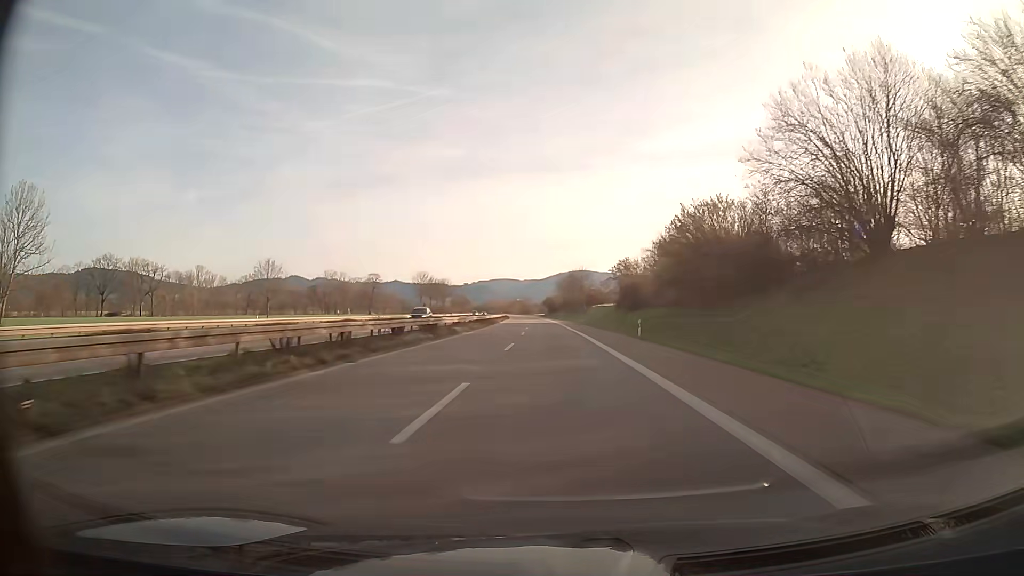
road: trunk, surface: asphalt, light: Day
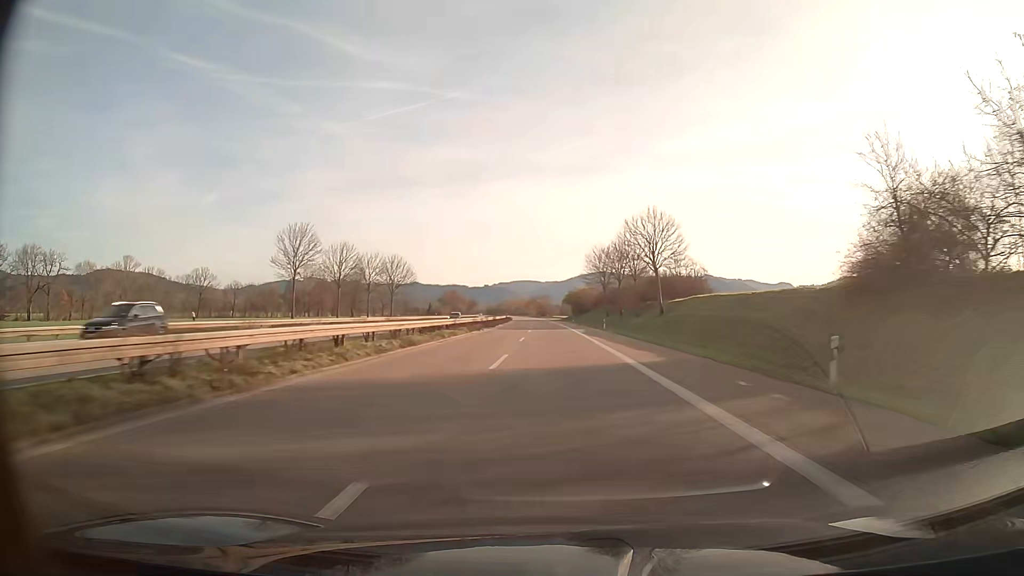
(-1.2, +76.5) m; -2°
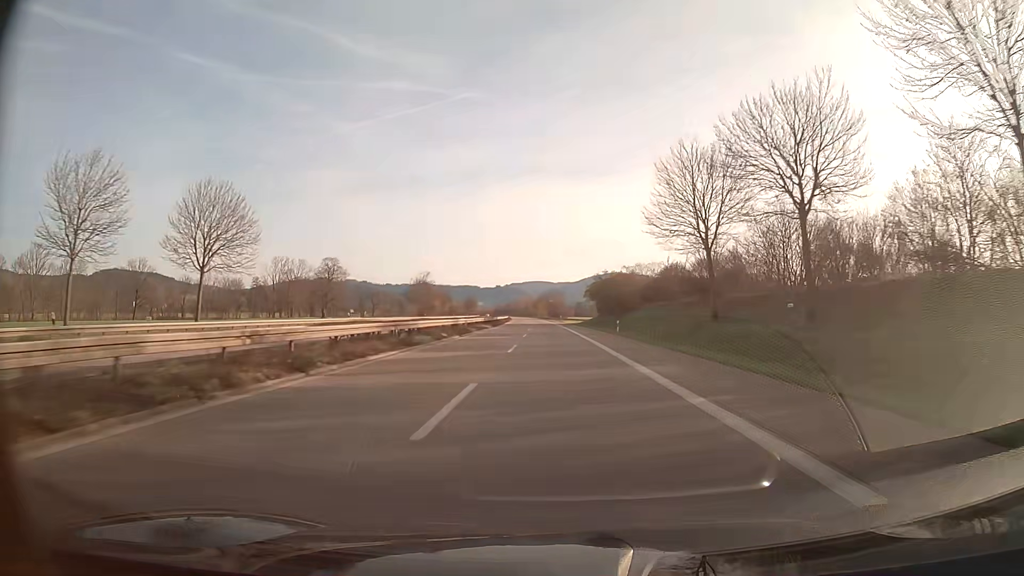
(-0.6, +61.2) m; -1°
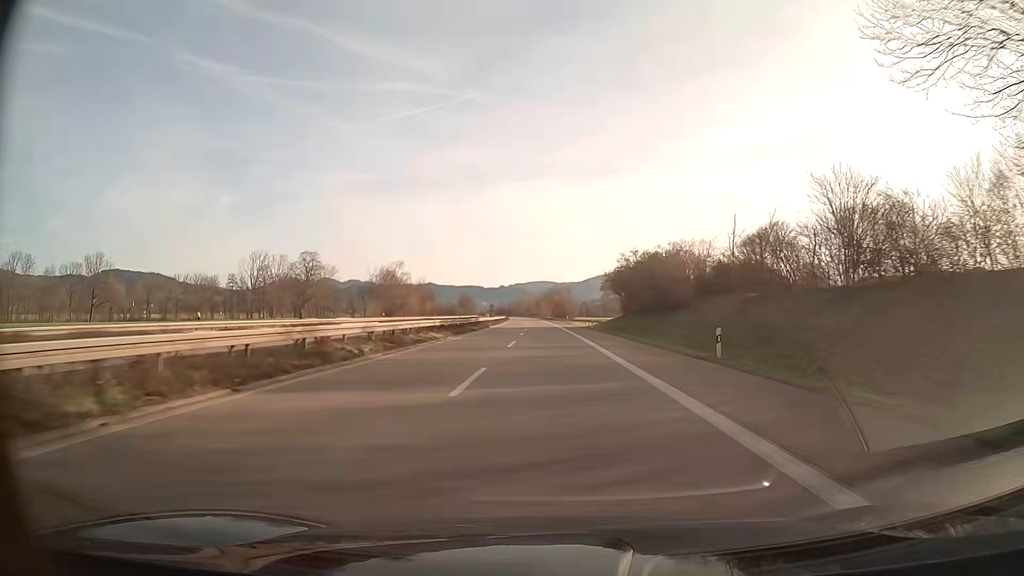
(-0.1, +30.6) m; 0°
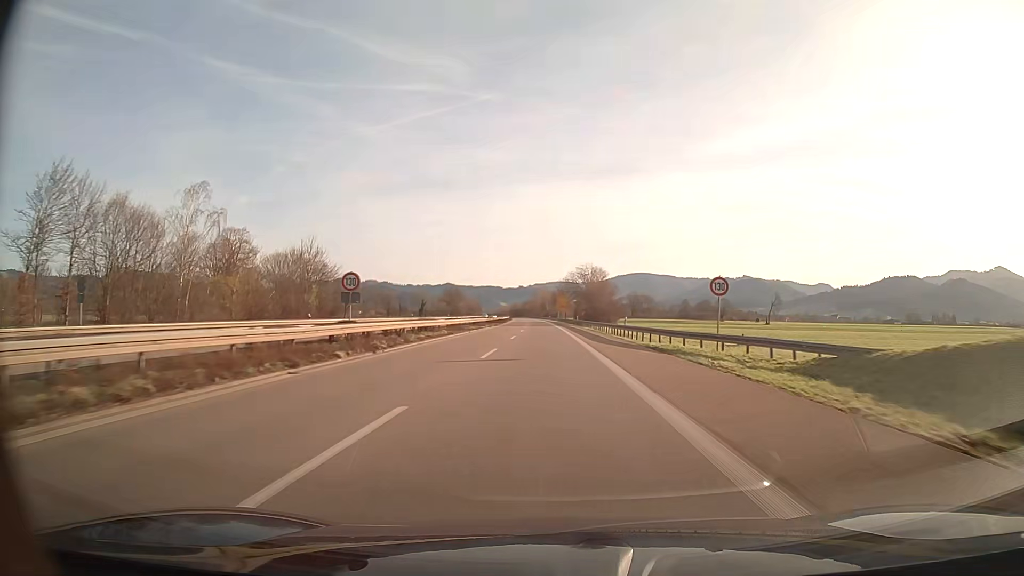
(-1.0, +76.5) m; -2°
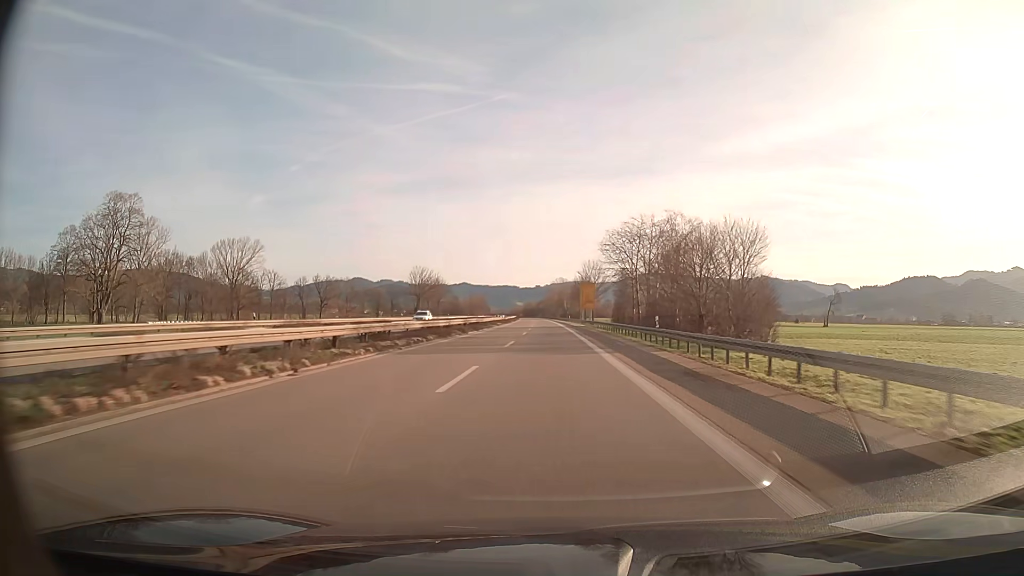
(-0.8, +61.2) m; -1°
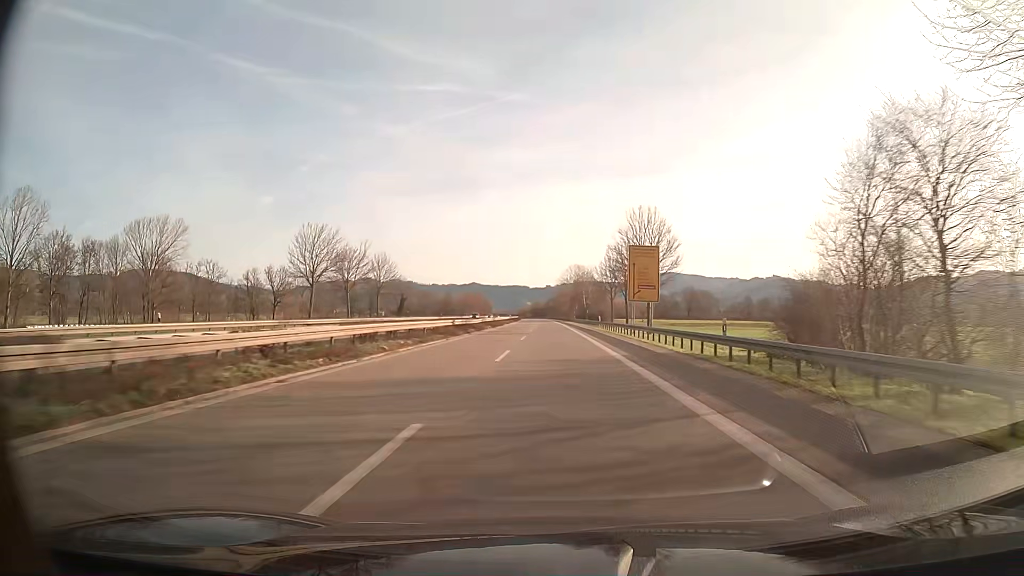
(-0.5, +61.3) m; -1°
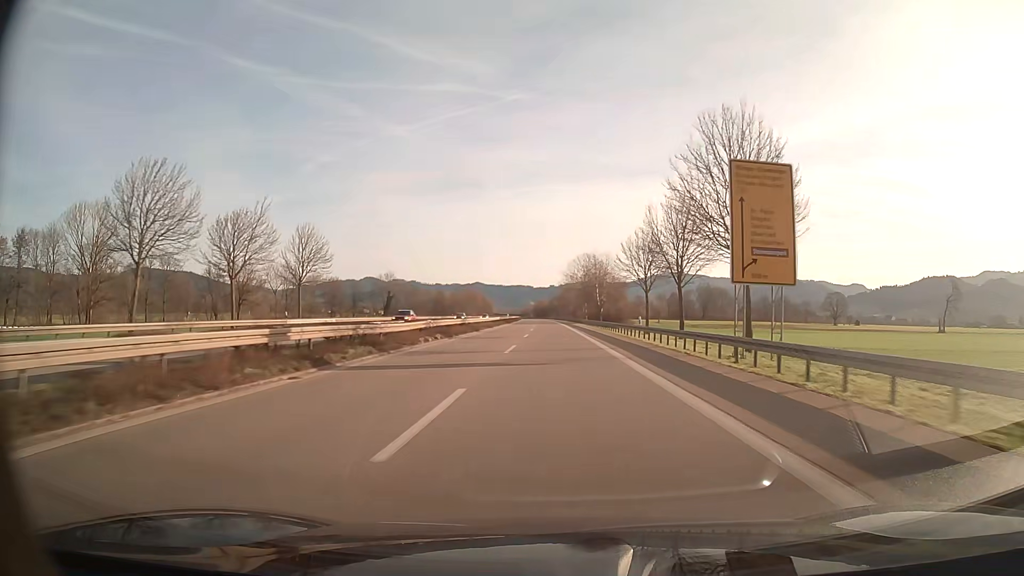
(-0.1, +30.6) m; 0°
(0, +10) (0, +20) (0, +30) (0, +40) (0, +50) (0, +60) (0, +70) (0, +80) (0, +90) (-1, +100) m
